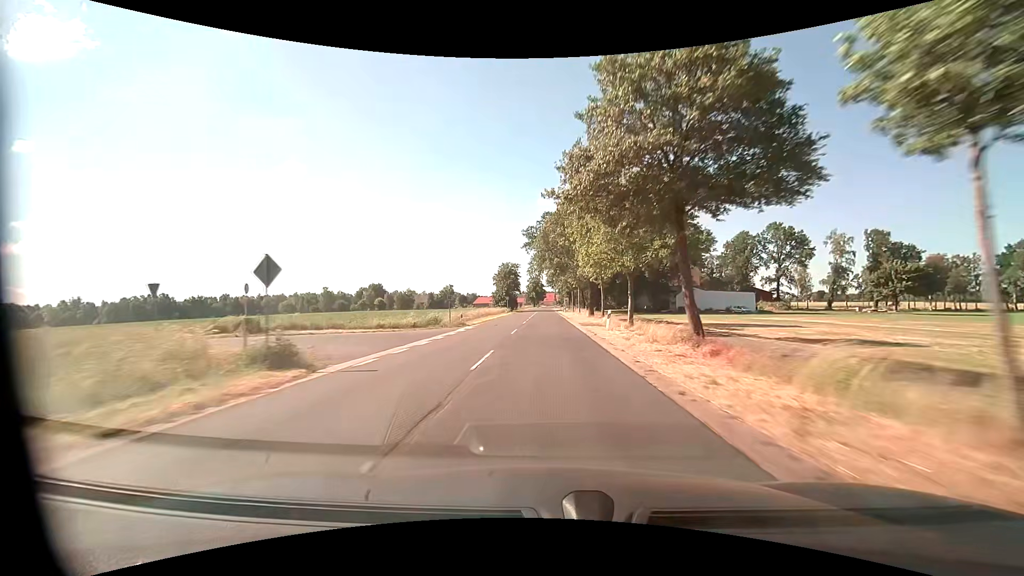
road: secondary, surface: asphalt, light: Day
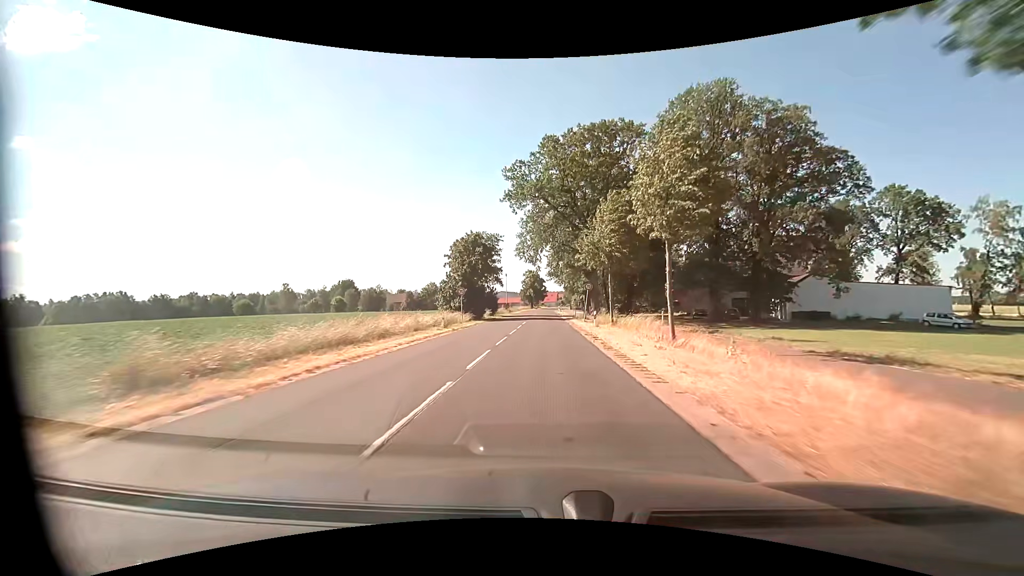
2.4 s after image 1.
(0.0, +47.1) m; 0°
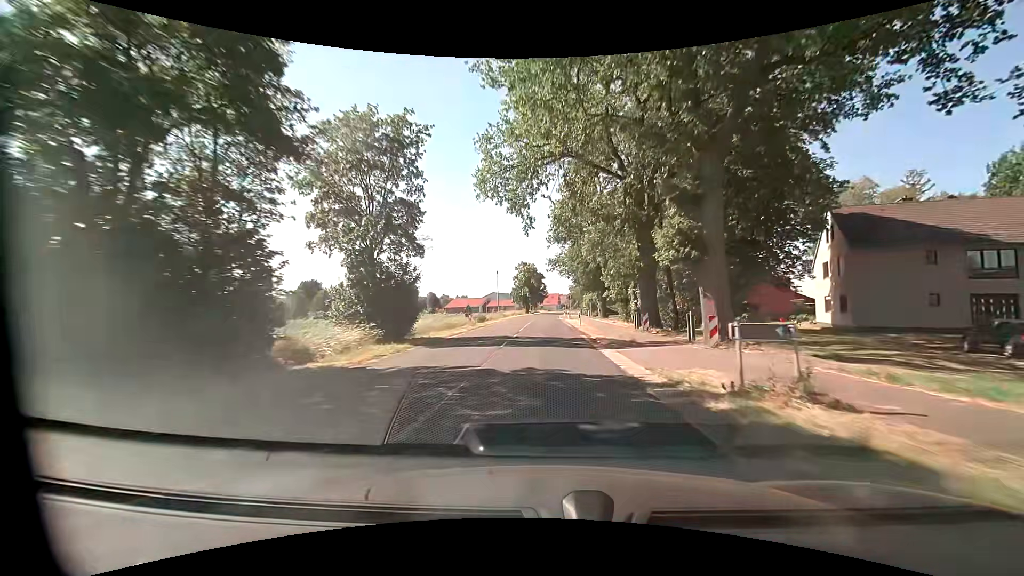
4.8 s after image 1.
(+0.1, +41.2) m; 0°
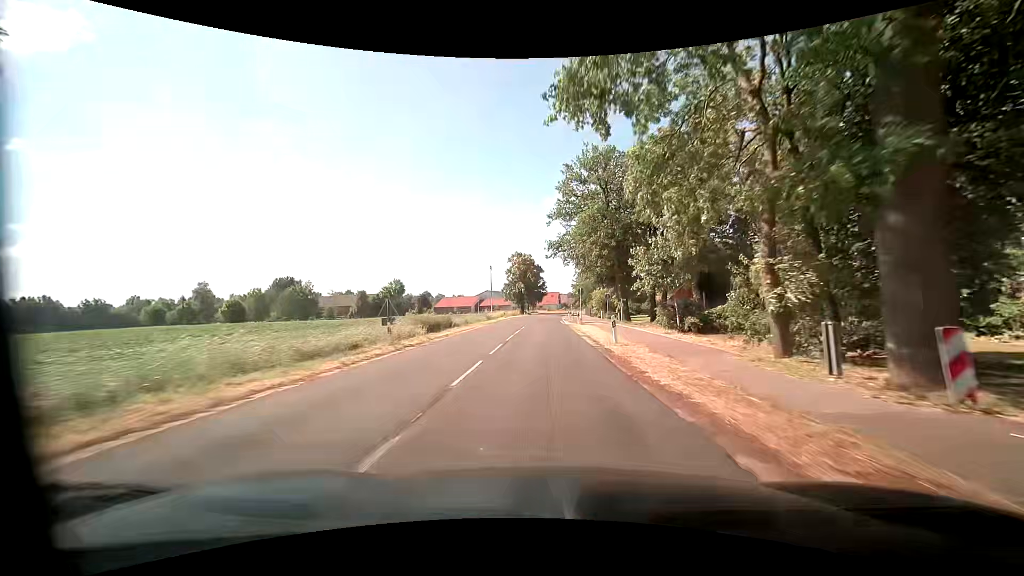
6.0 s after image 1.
(-0.1, +21.0) m; 0°
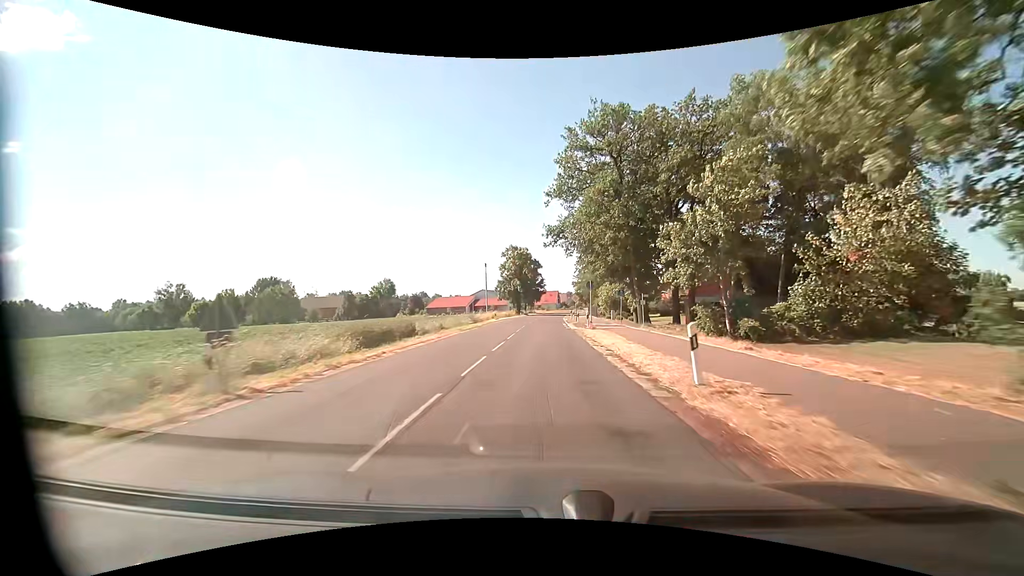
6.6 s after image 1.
(0.0, +10.7) m; 0°
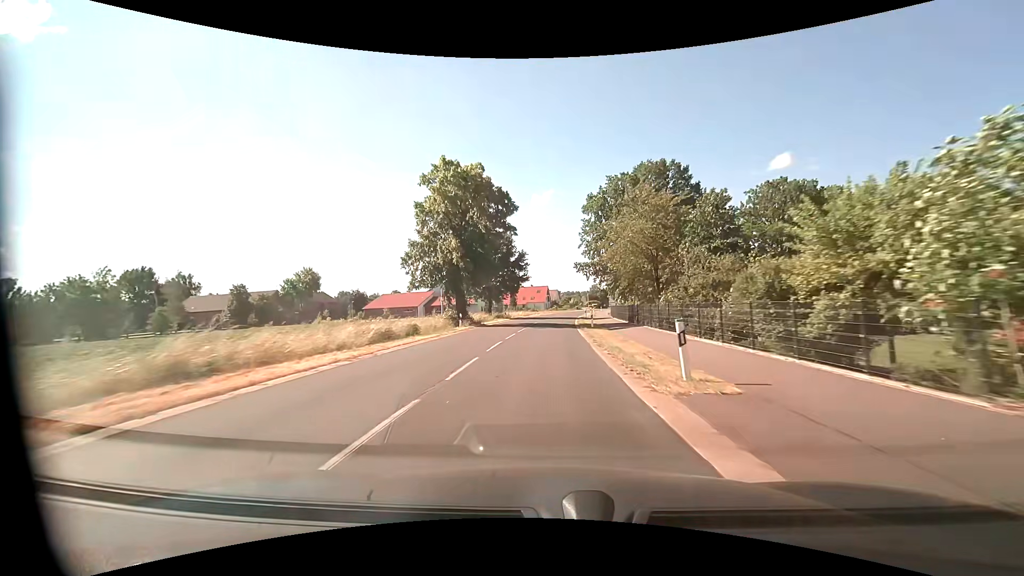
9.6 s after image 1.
(+0.3, +54.7) m; +1°
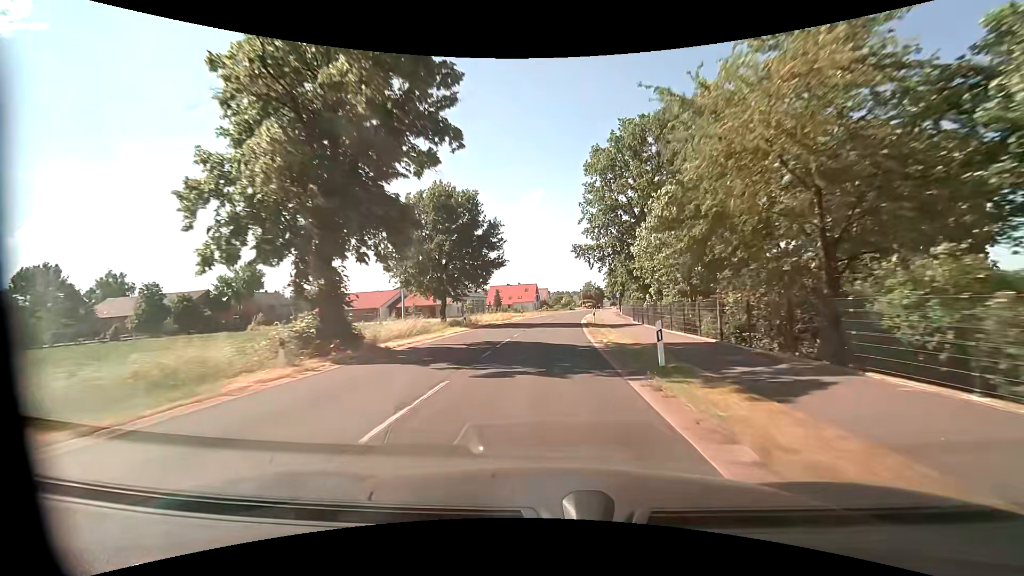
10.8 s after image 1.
(+0.3, +22.2) m; +1°
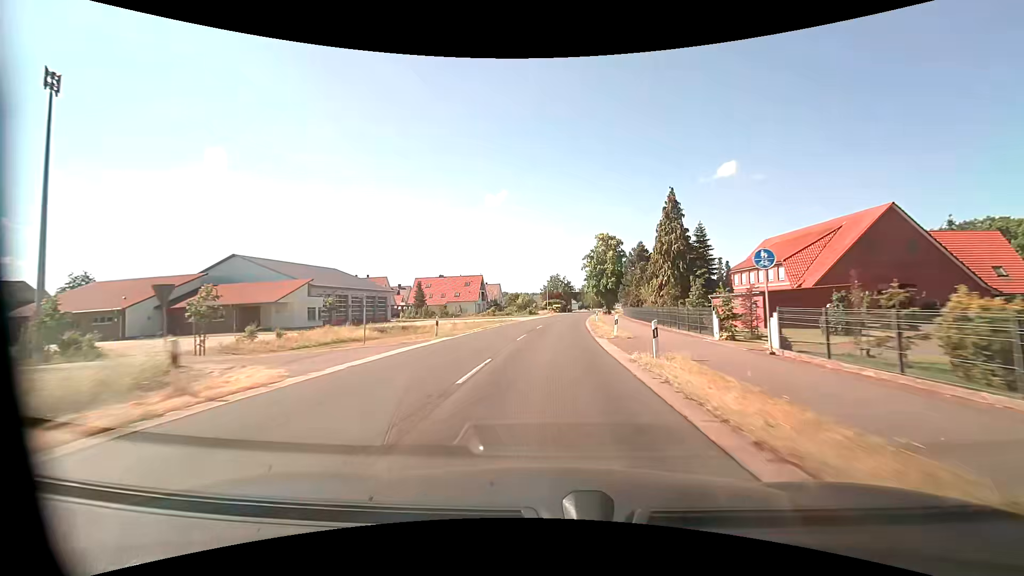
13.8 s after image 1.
(+2.3, +55.9) m; +5°
(0, +10) (0, +20) (+1, +30) (+1, +40) (+2, +50) (+3, +60) (+4, +70) (+5, +80) (+6, +90) (+7, +100) m
